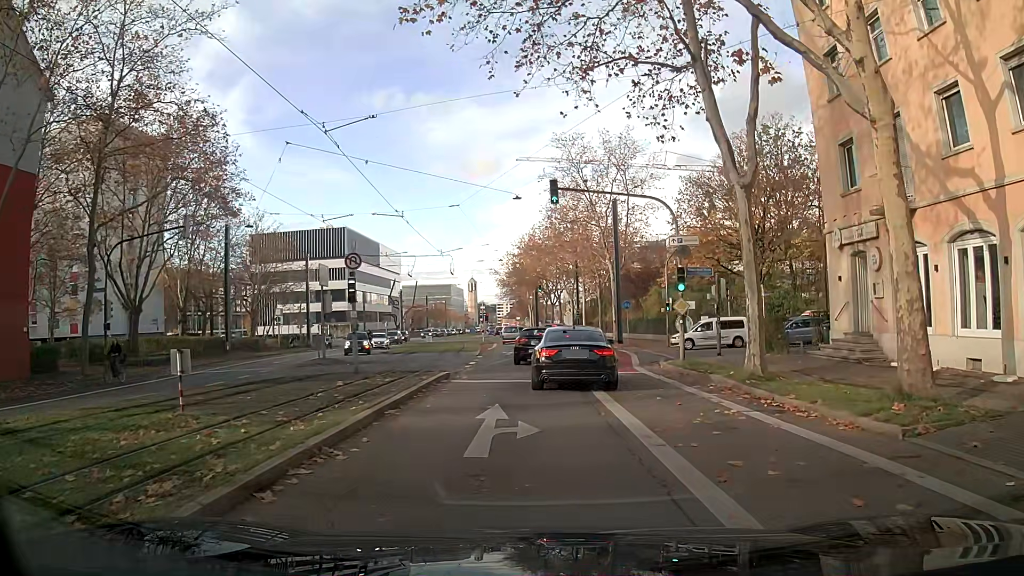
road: secondary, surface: asphalt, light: Day
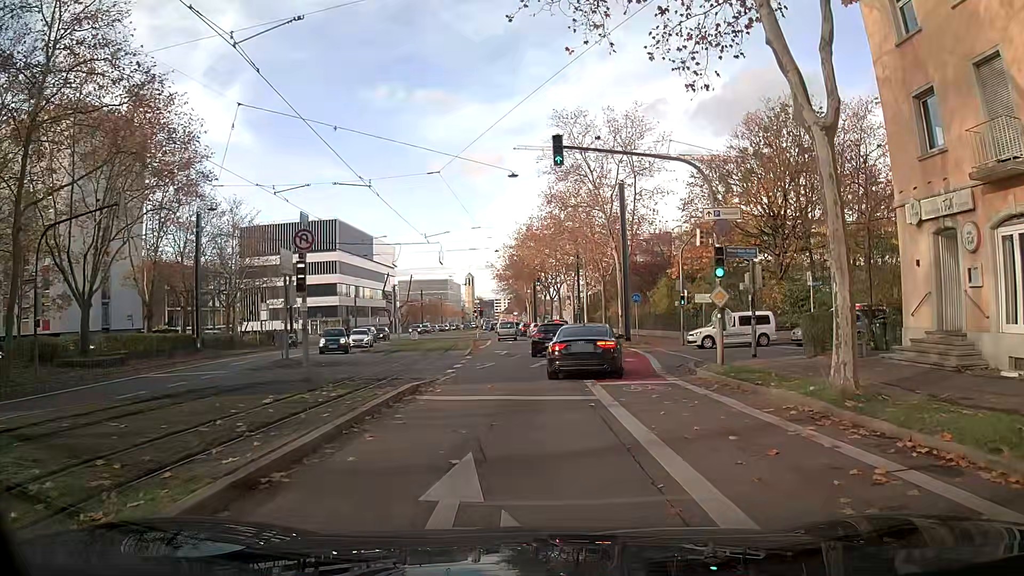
(0.0, +5.0) m; -1°
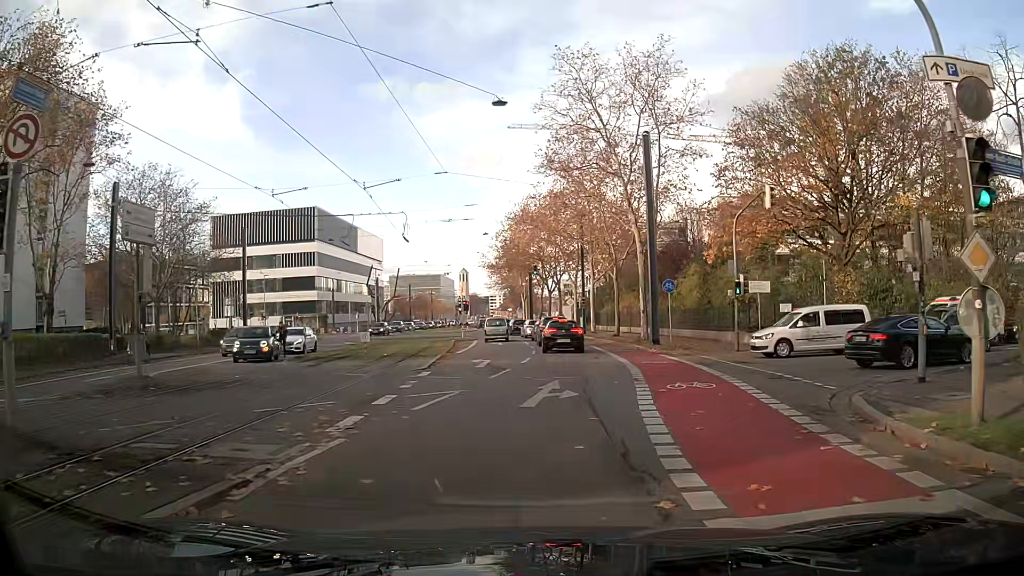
(+0.3, +11.3) m; +2°
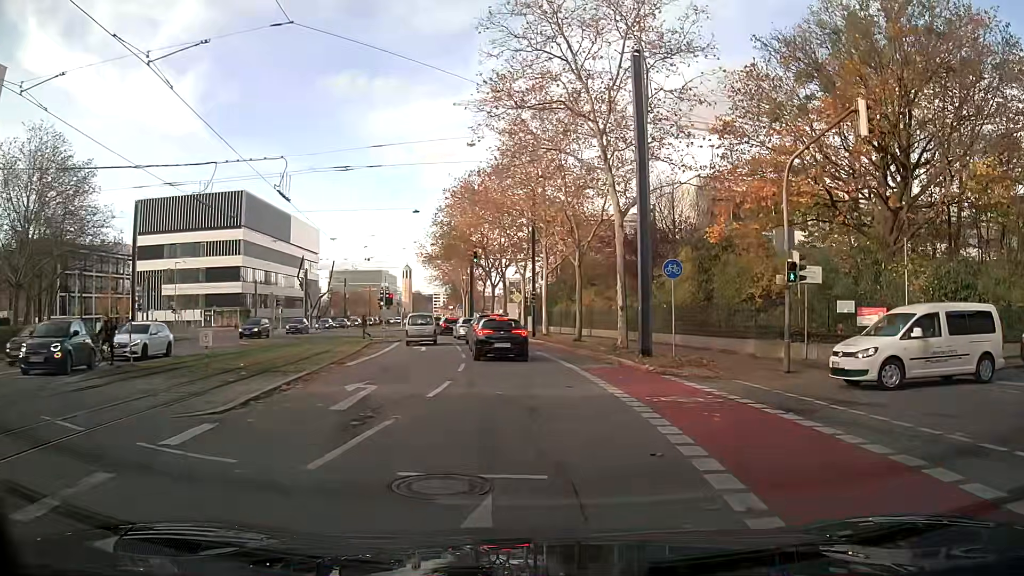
(+0.4, +10.9) m; +4°
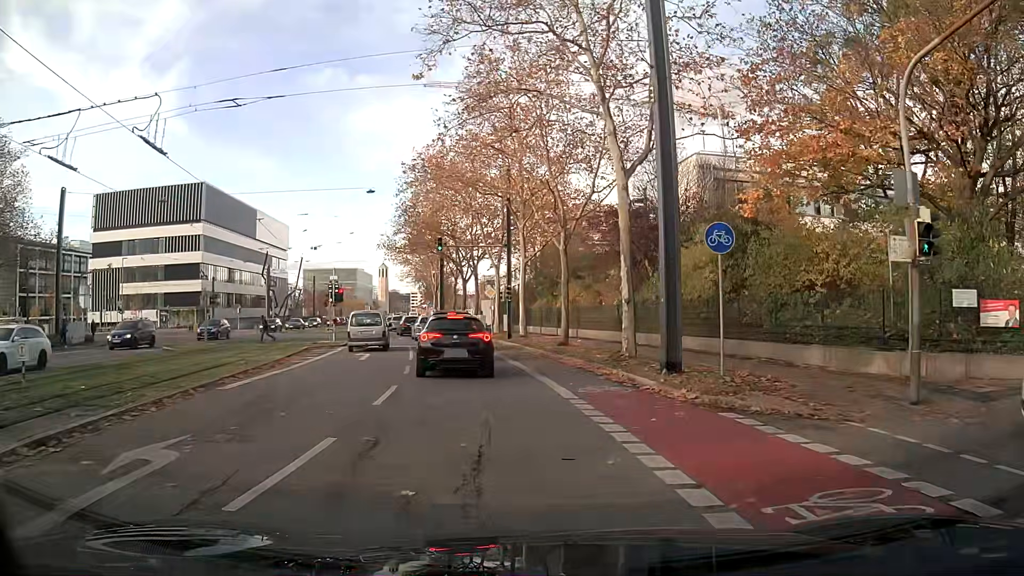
(+0.1, +7.3) m; +2°
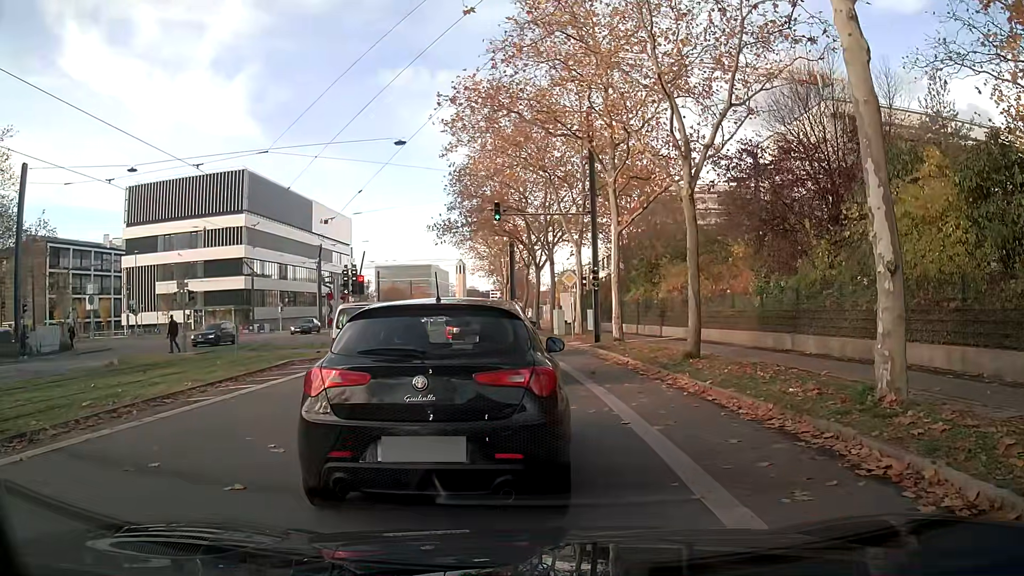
(-0.4, +10.8) m; -7°
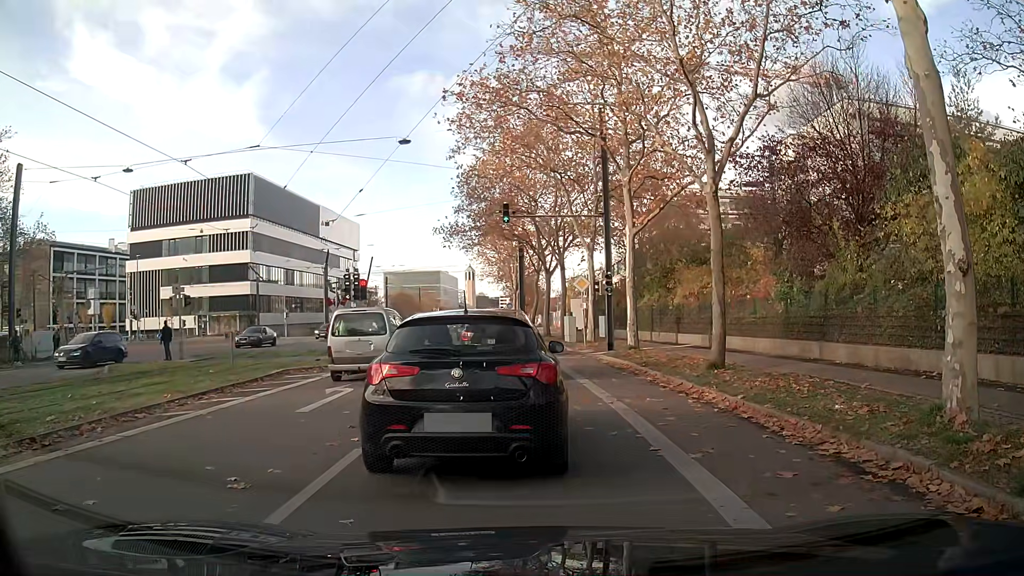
(0.0, +1.3) m; 0°
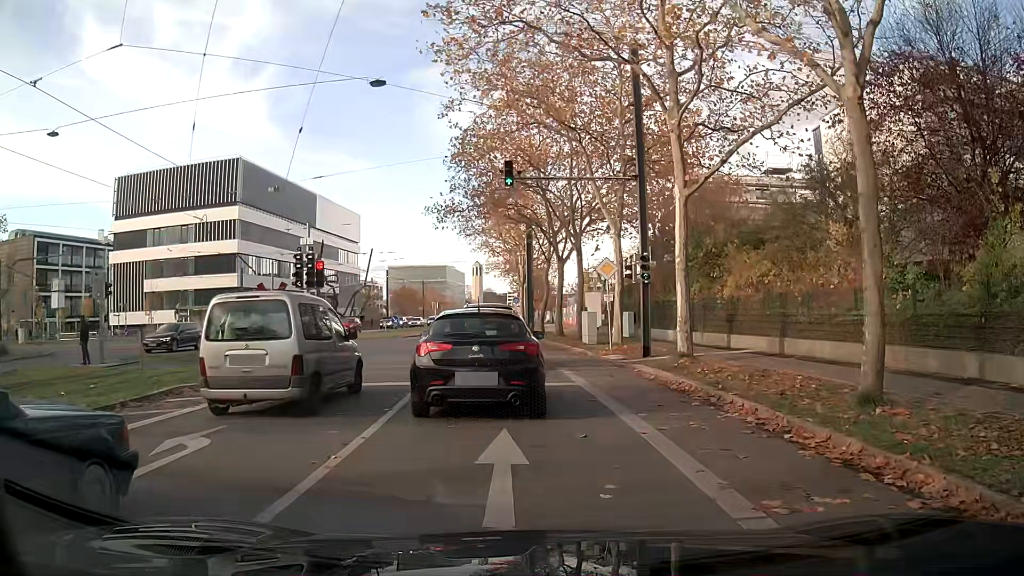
(-0.3, +7.2) m; -2°
(0, +10) (-1, +20) (-1, +30) (-3, +40) (-4, +50) (-5, +60) (-6, +70) (-7, +80) (-7, +90) (-6, +100) m
